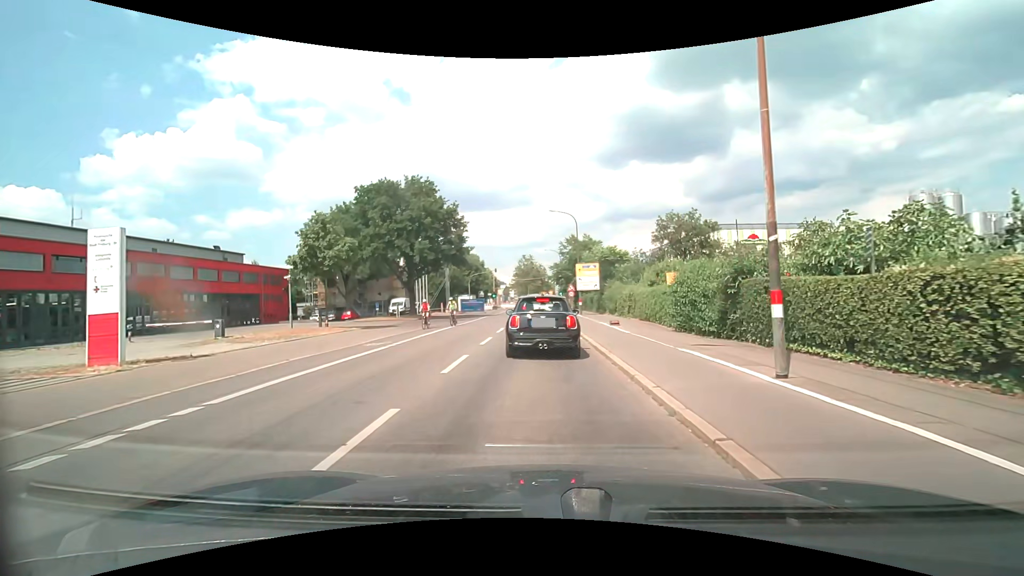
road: secondary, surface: asphalt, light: Day
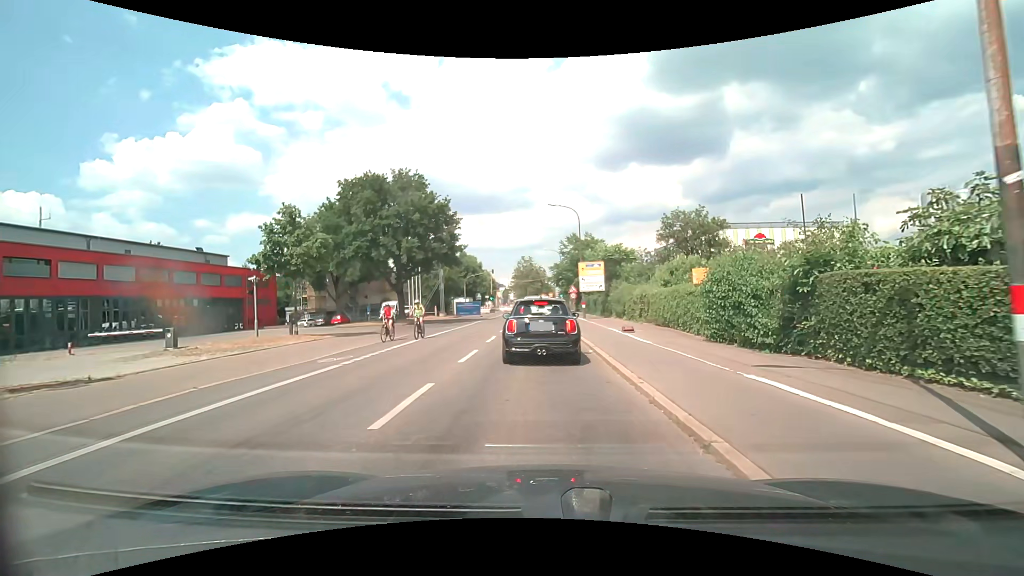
(0.0, +3.6) m; +1°
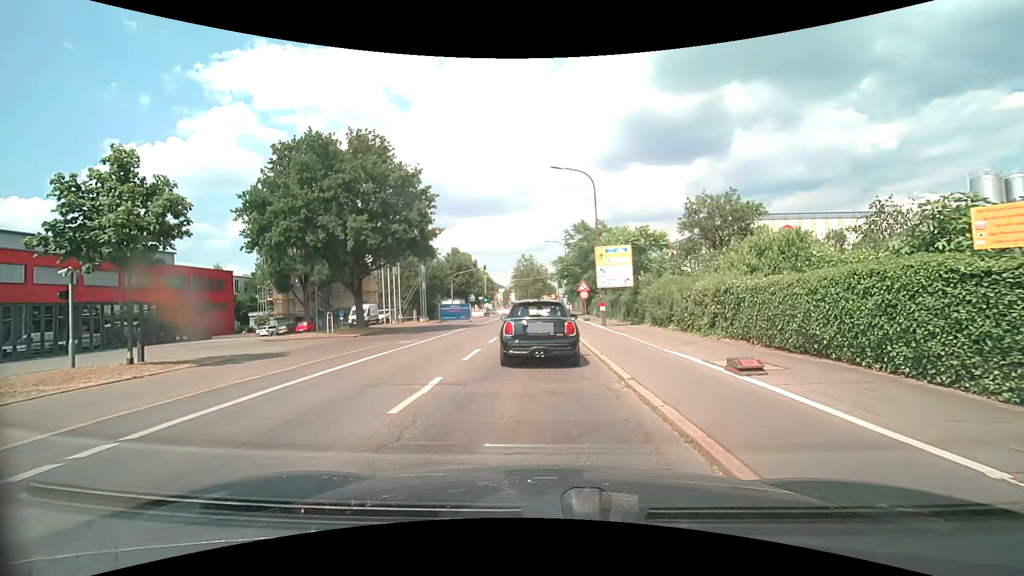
(0.0, +10.9) m; -1°
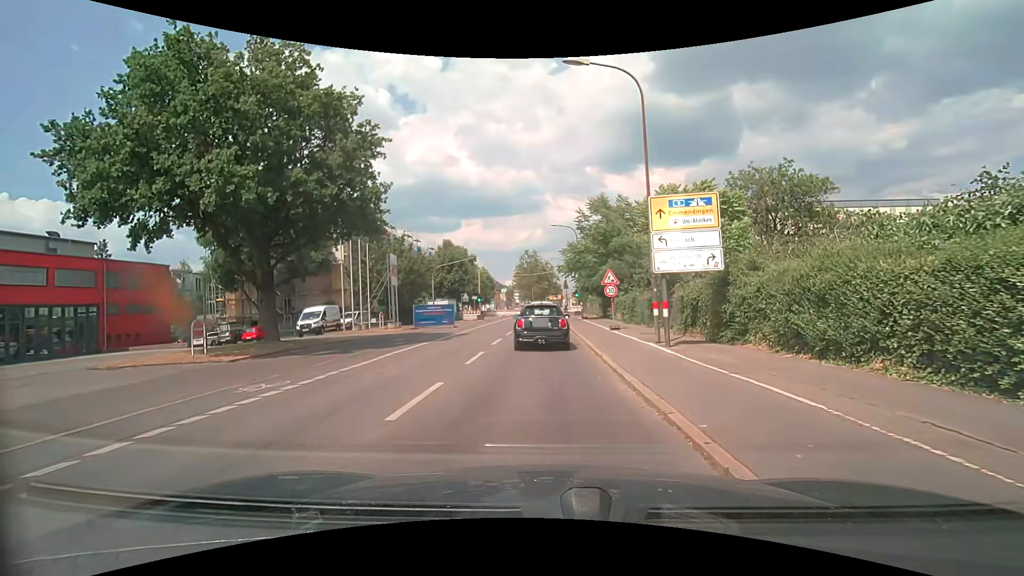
(+0.1, +12.3) m; 0°
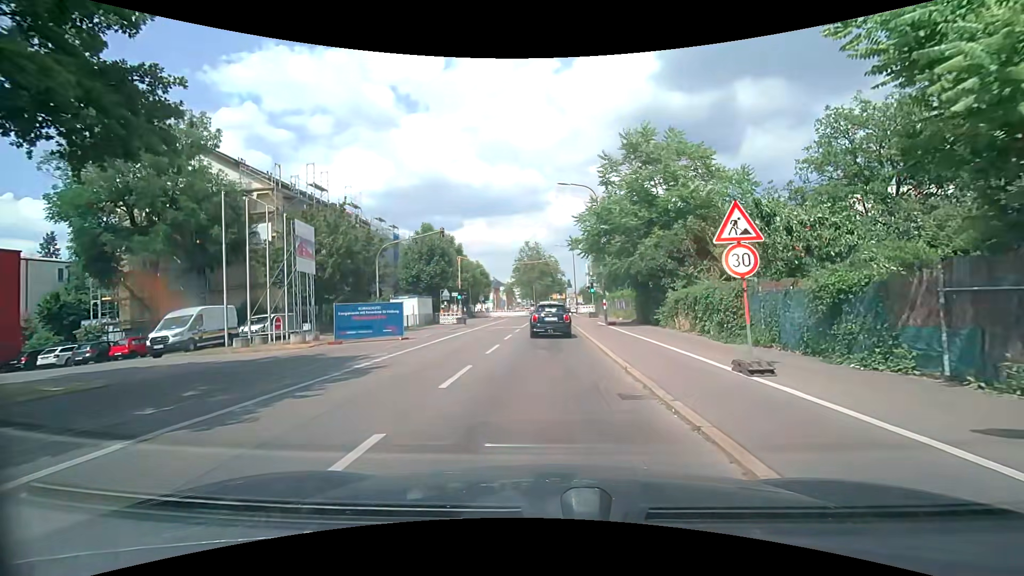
(0.0, +16.0) m; 0°
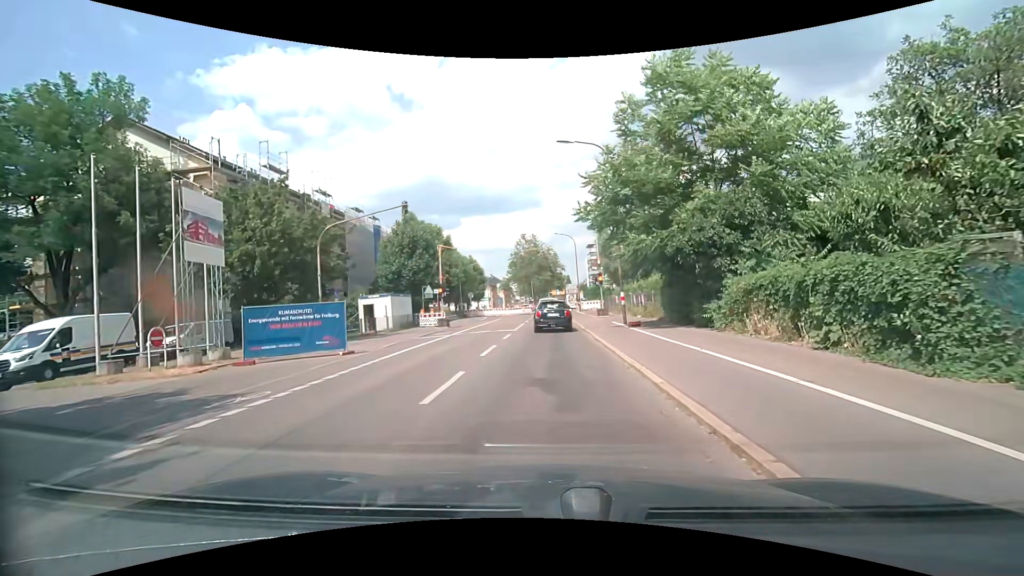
(0.0, +7.5) m; 0°
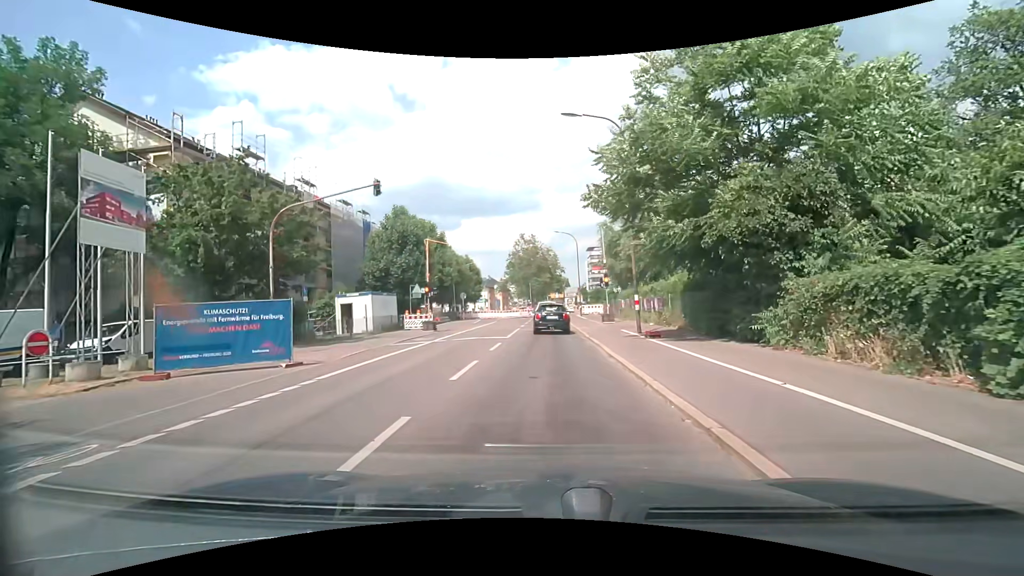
(0.0, +3.9) m; -1°
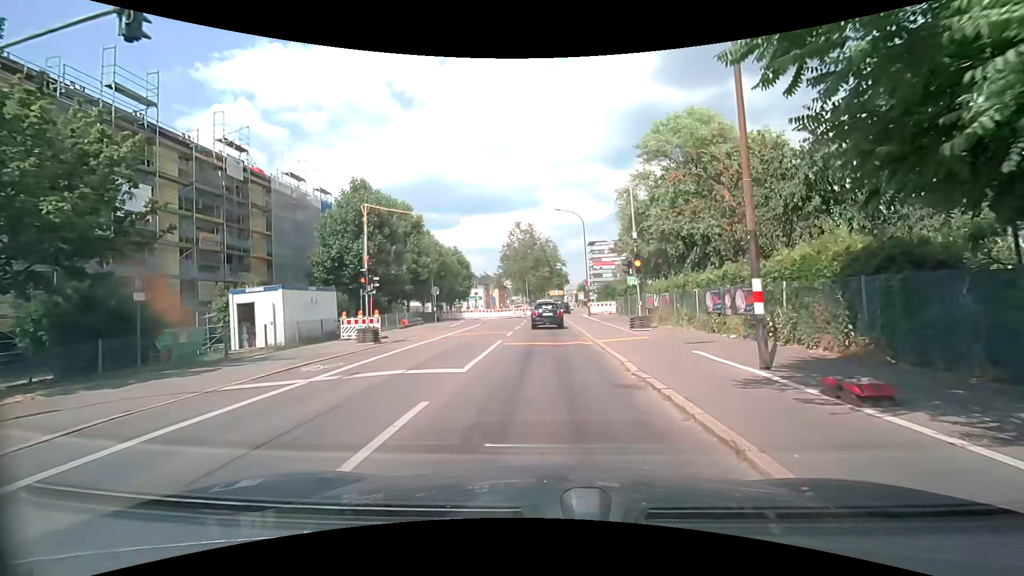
(+0.2, +11.0) m; +1°
